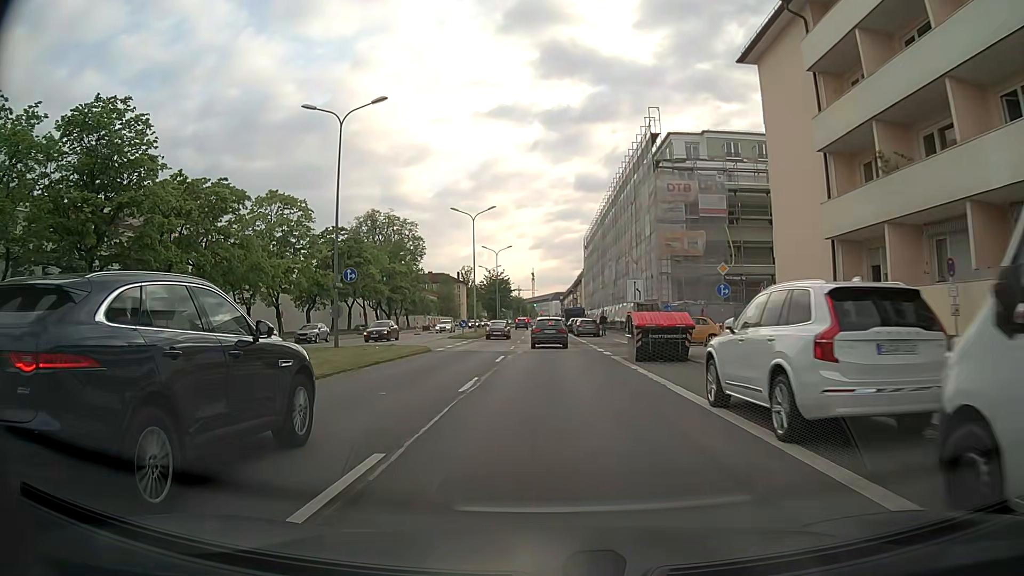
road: secondary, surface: asphalt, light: Day
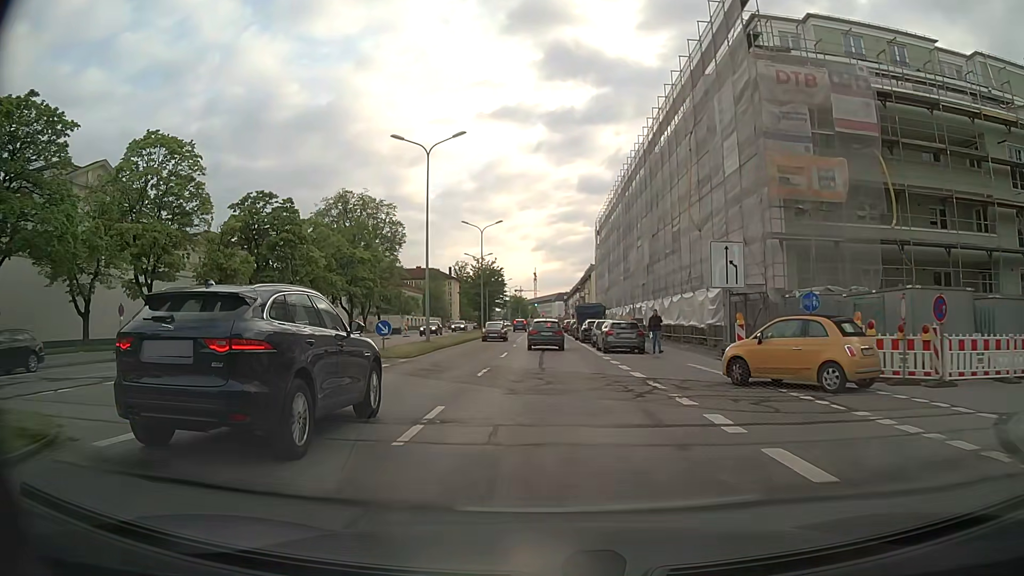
(0.0, +23.5) m; -1°
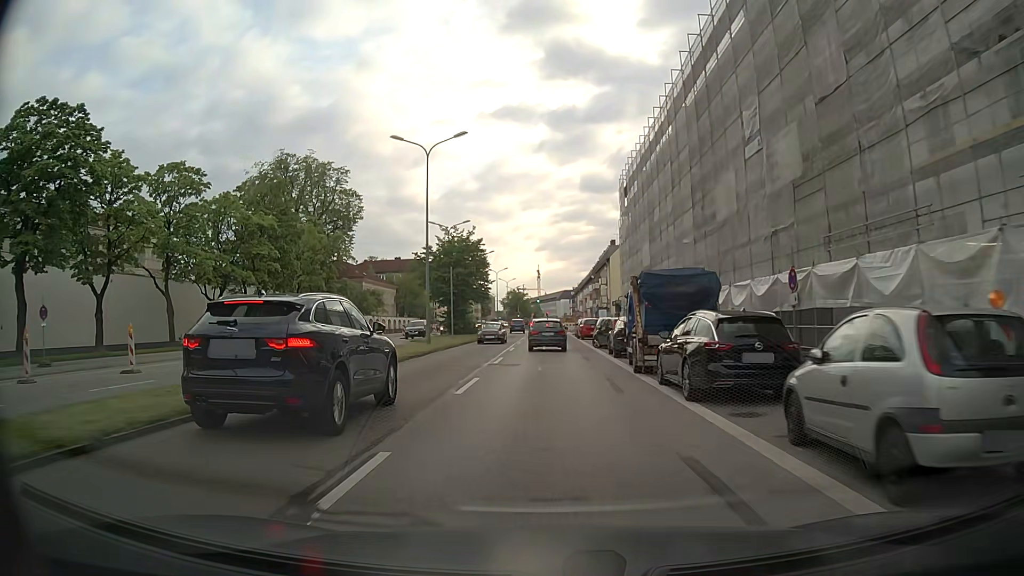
(+0.4, +30.9) m; +1°
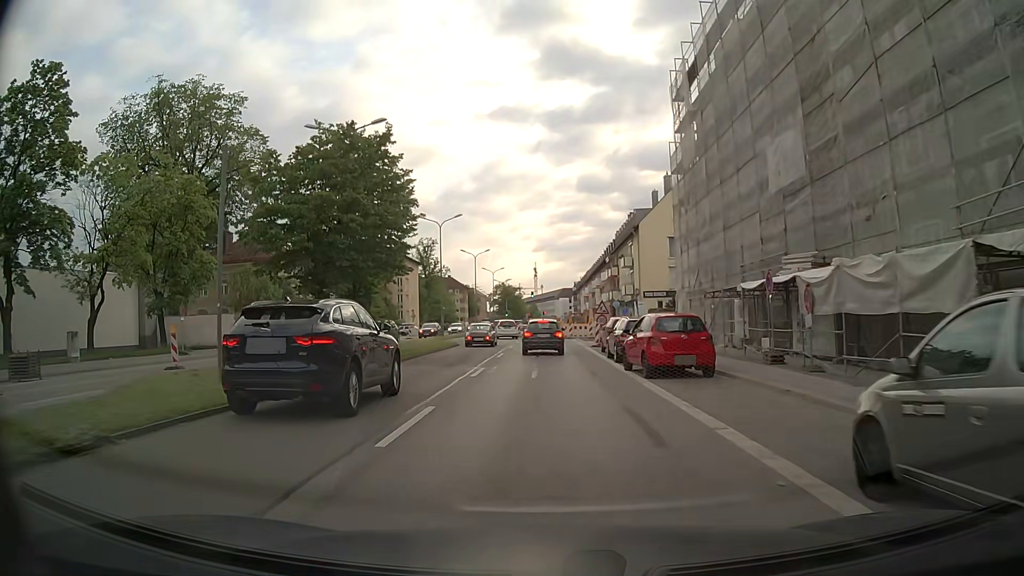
(-0.1, +32.2) m; 0°
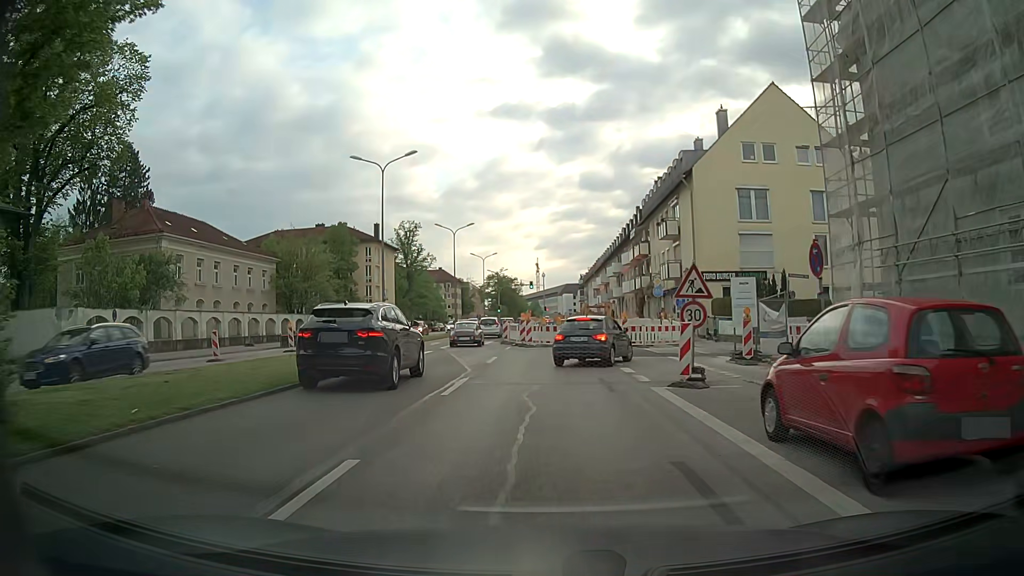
(-0.1, +22.3) m; 0°
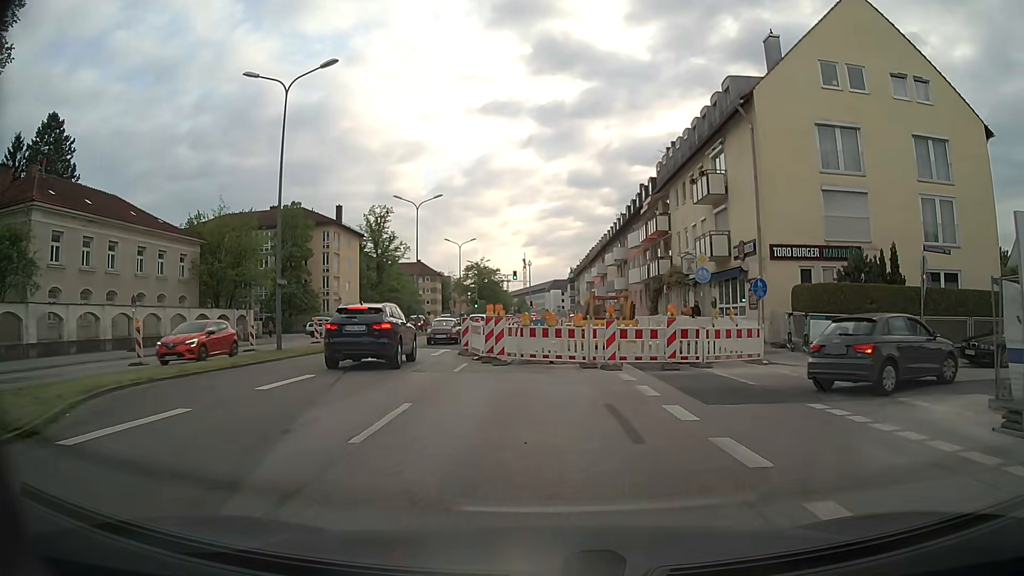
(0.0, +13.8) m; +1°
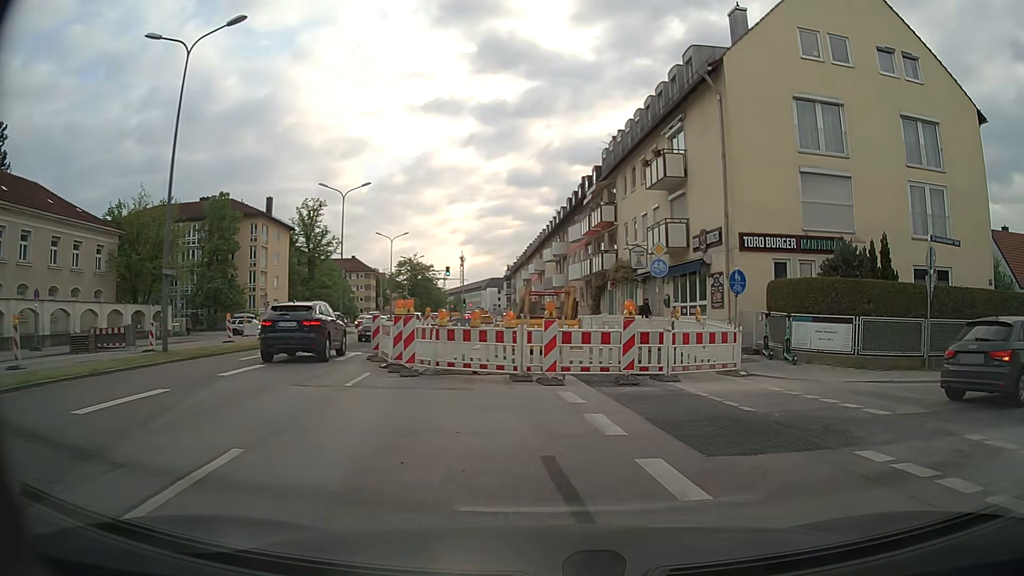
(+0.2, +3.8) m; +6°
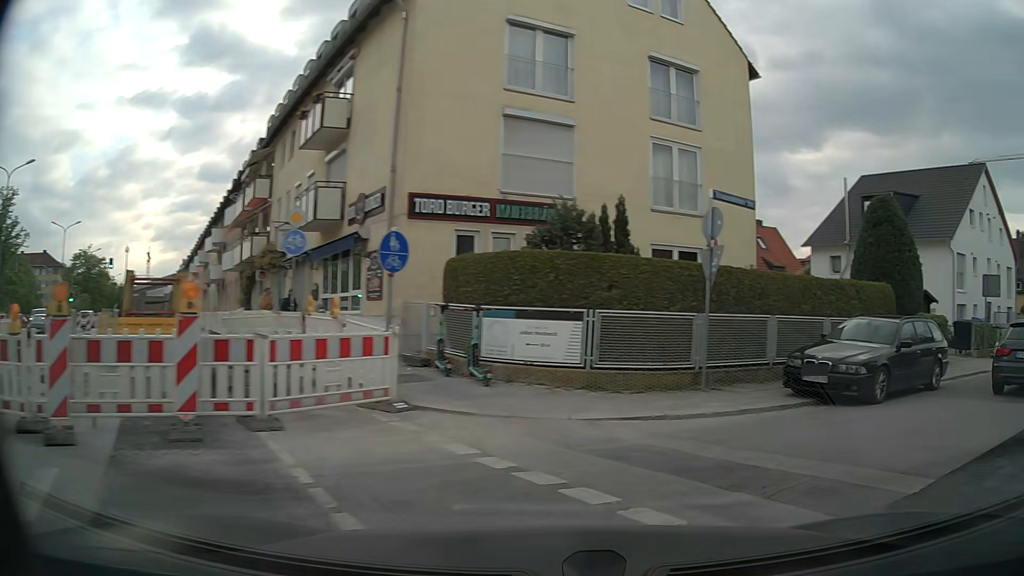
(+1.3, +6.2) m; +28°
